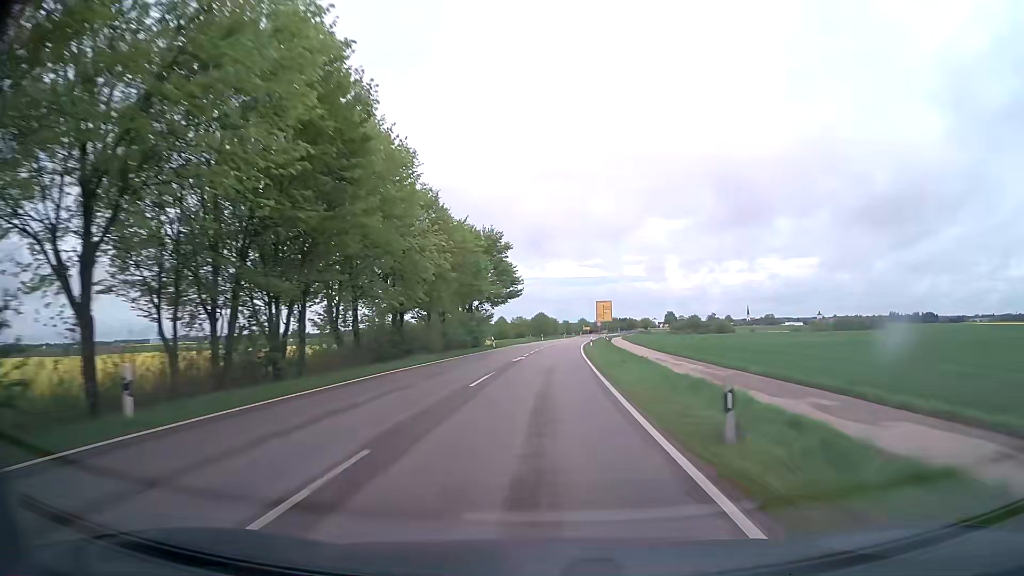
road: tertiary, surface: asphalt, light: Day
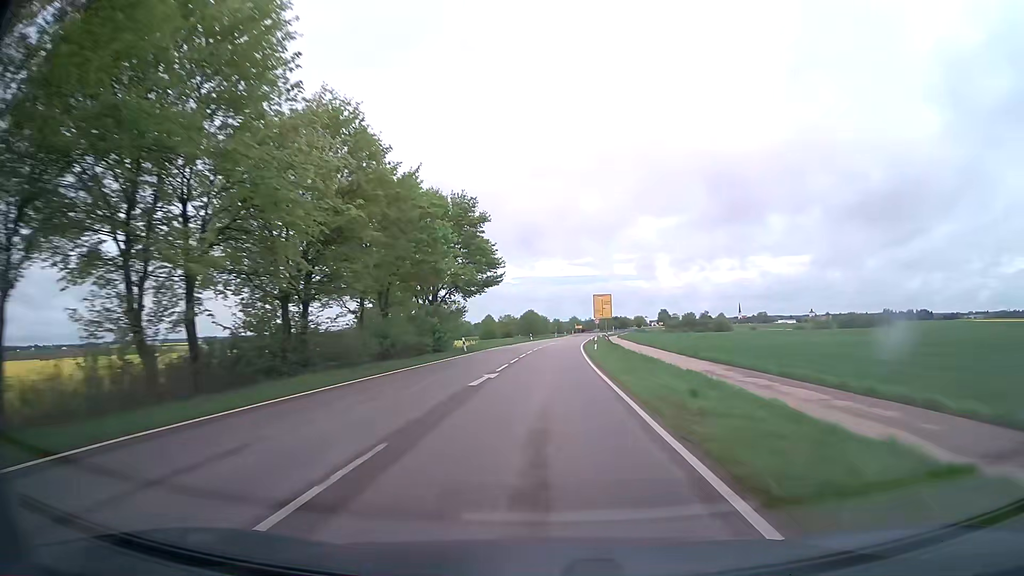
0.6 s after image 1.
(+0.1, +14.7) m; +1°
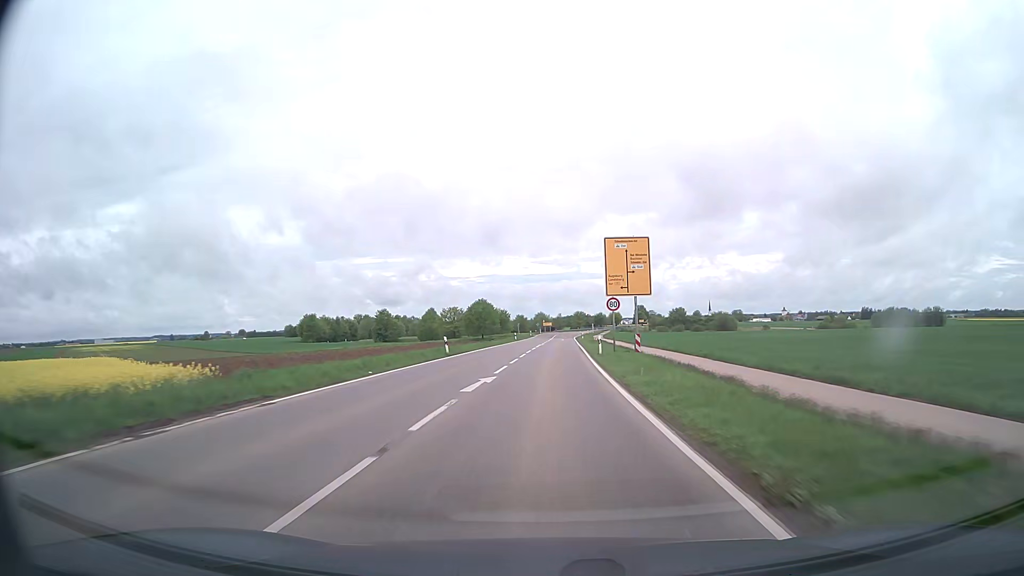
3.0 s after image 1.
(+1.4, +56.0) m; +3°
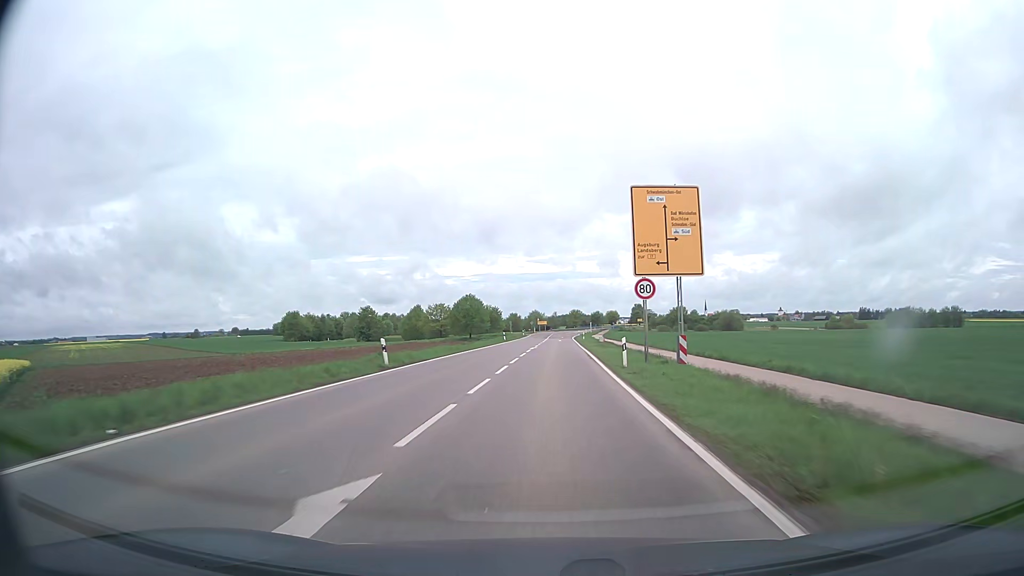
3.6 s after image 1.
(+0.1, +13.1) m; +1°
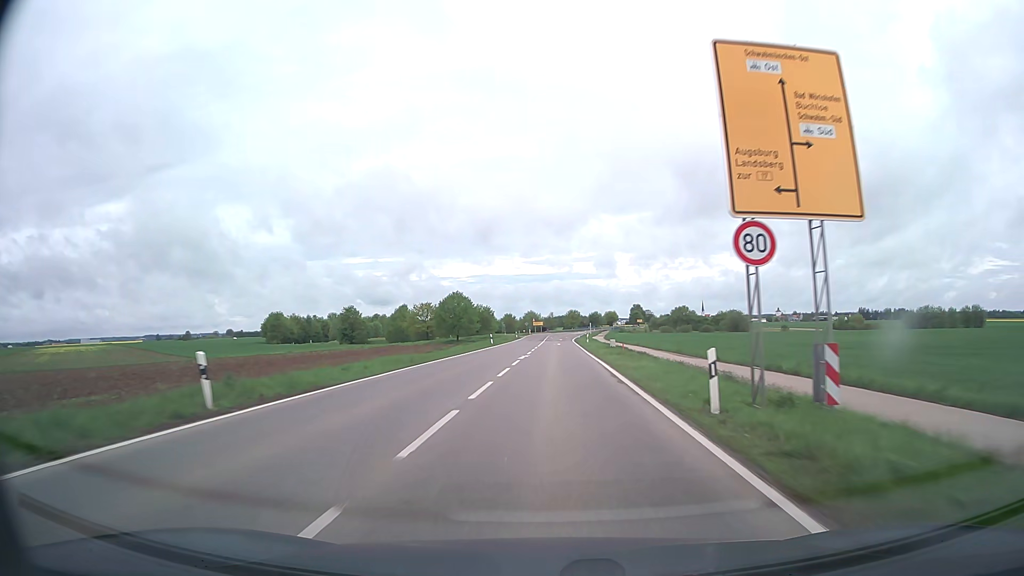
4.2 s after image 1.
(0.0, +12.7) m; 0°
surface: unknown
